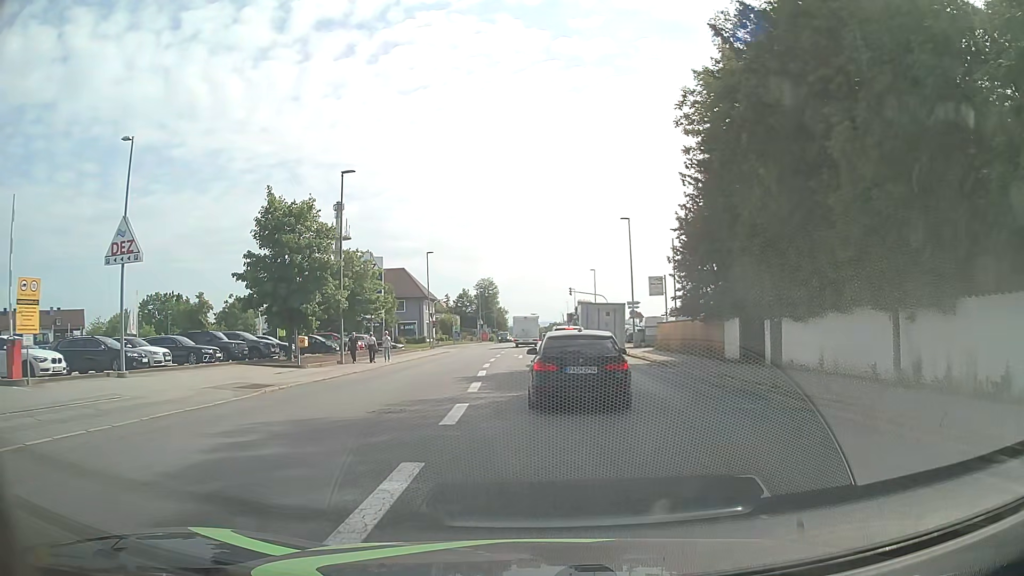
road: tertiary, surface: asphalt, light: Day
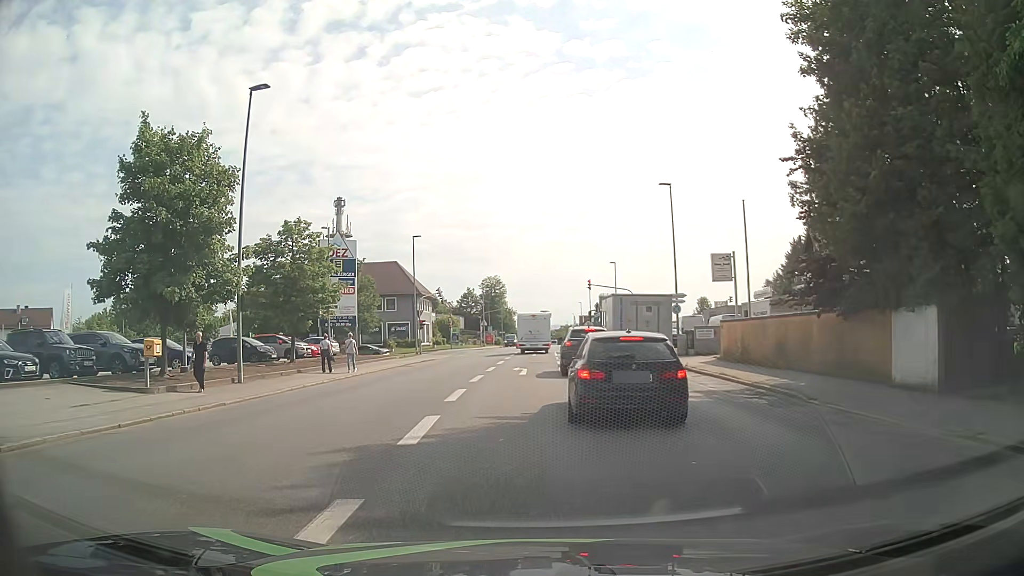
(0.0, +13.6) m; -1°
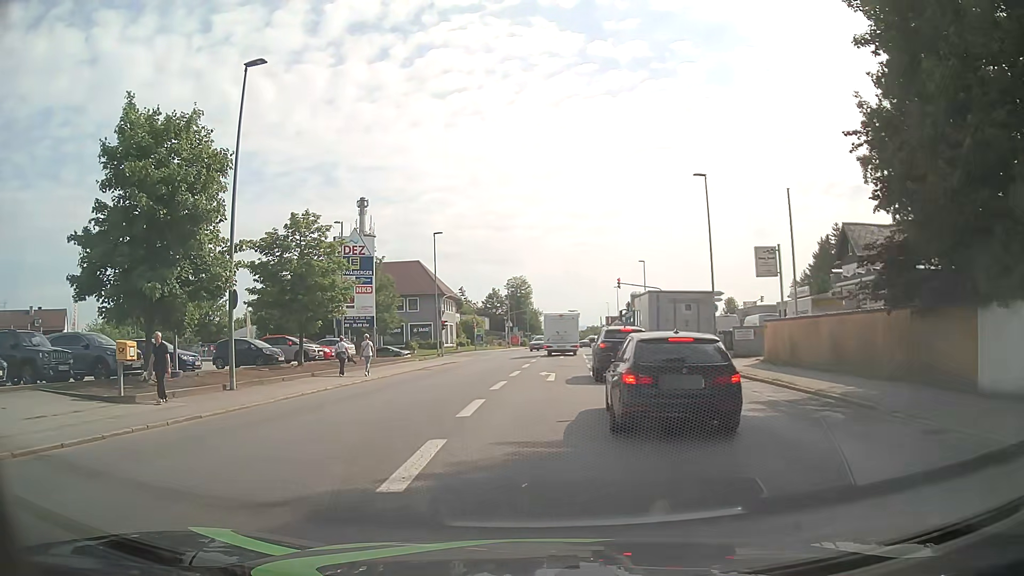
(0.0, +2.6) m; -3°
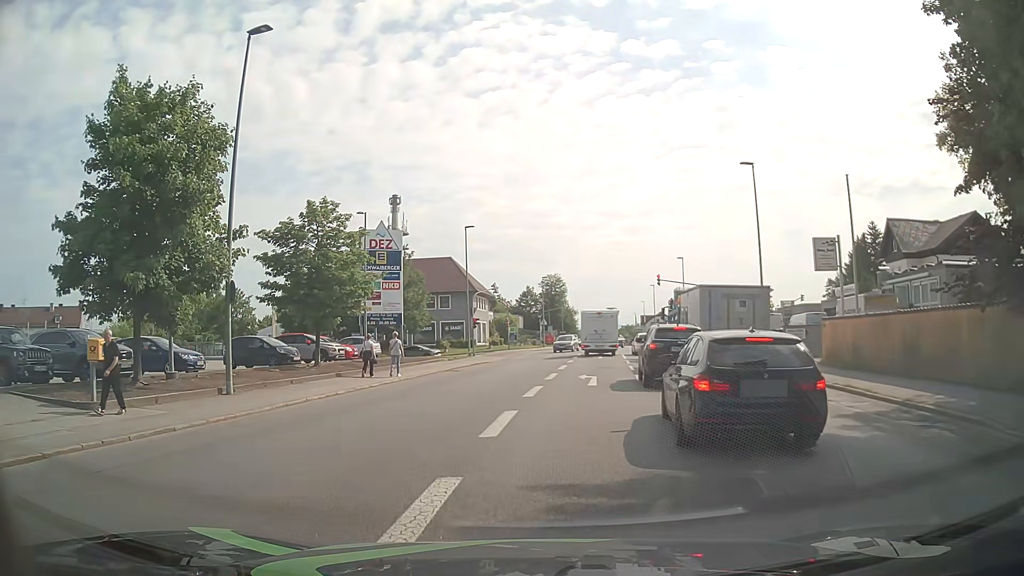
(-0.1, +2.5) m; -3°
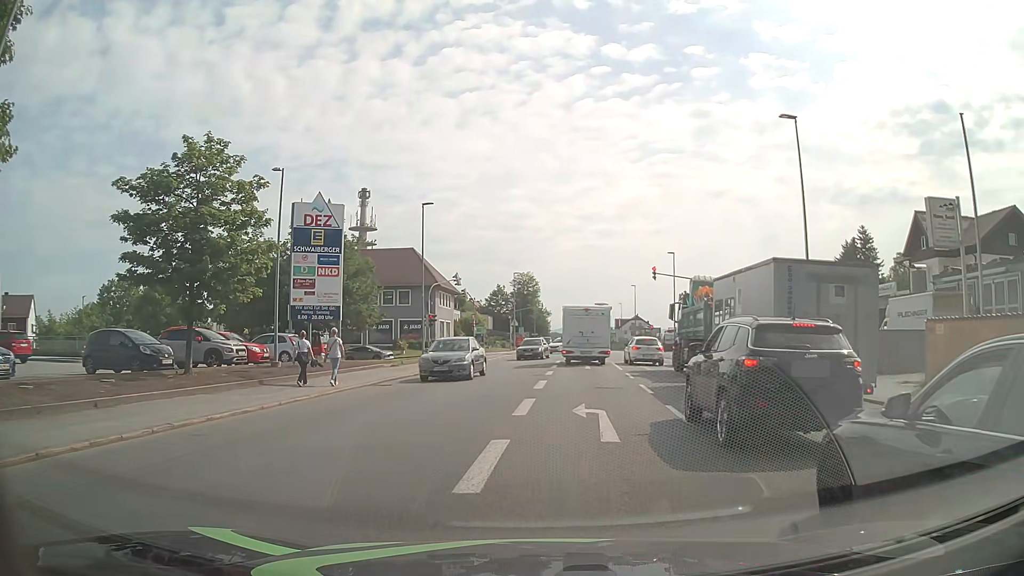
(+0.1, +9.4) m; +3°
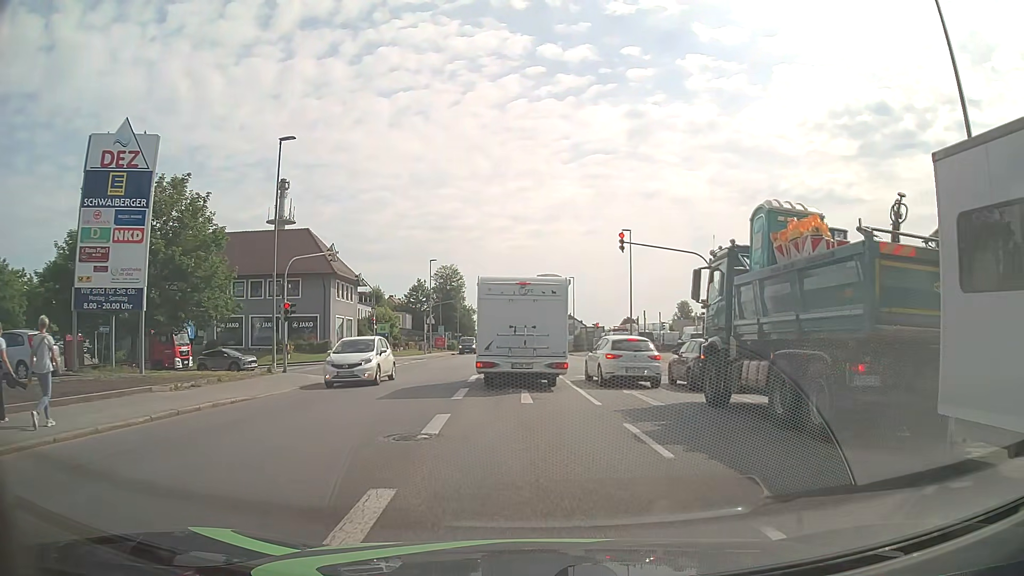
(+0.7, +15.3) m; +6°
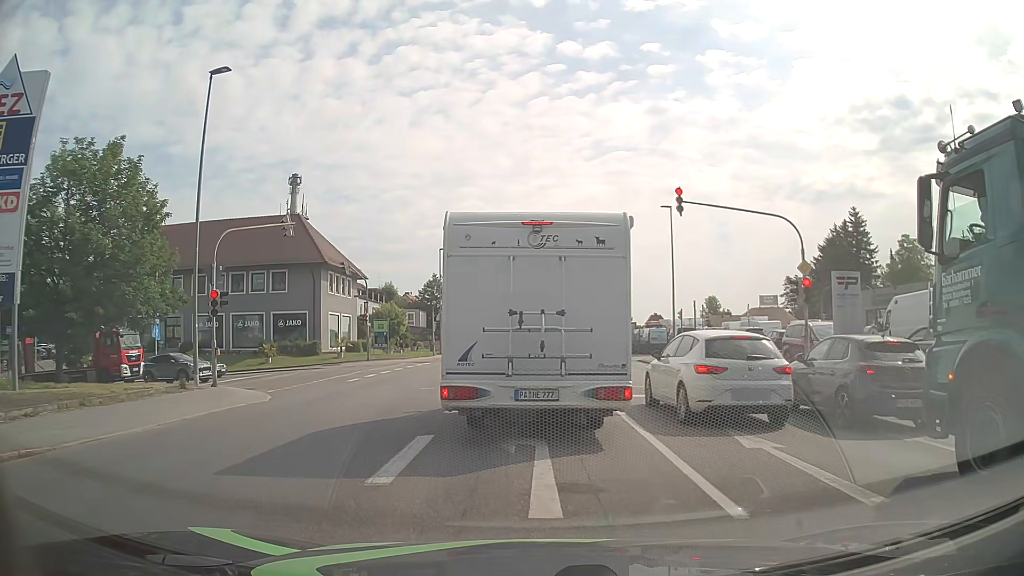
(0.0, +8.4) m; -2°
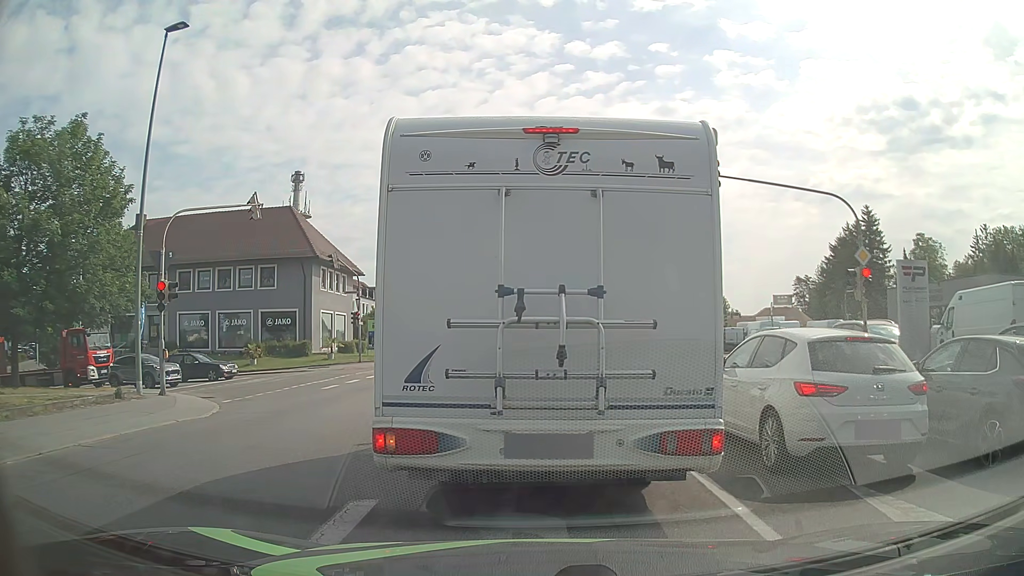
(0.0, +3.6) m; -1°
